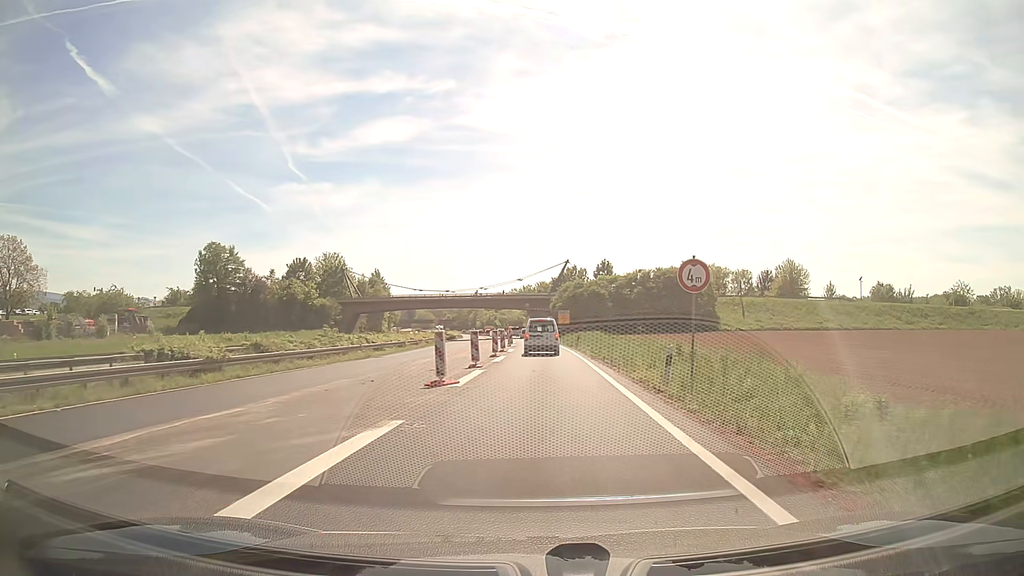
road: trunk_link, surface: asphalt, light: Day
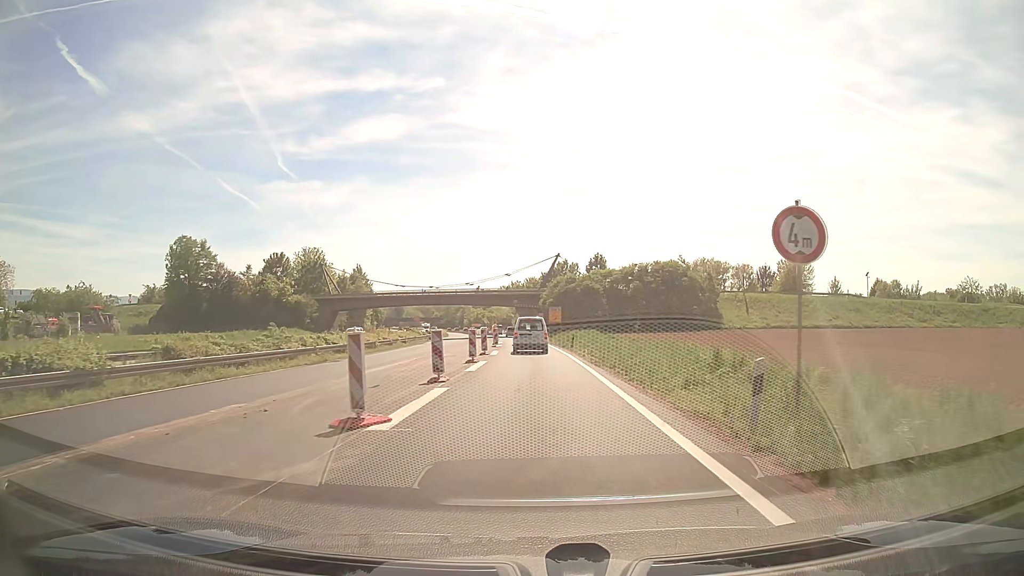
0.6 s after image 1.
(+0.1, +6.9) m; +1°
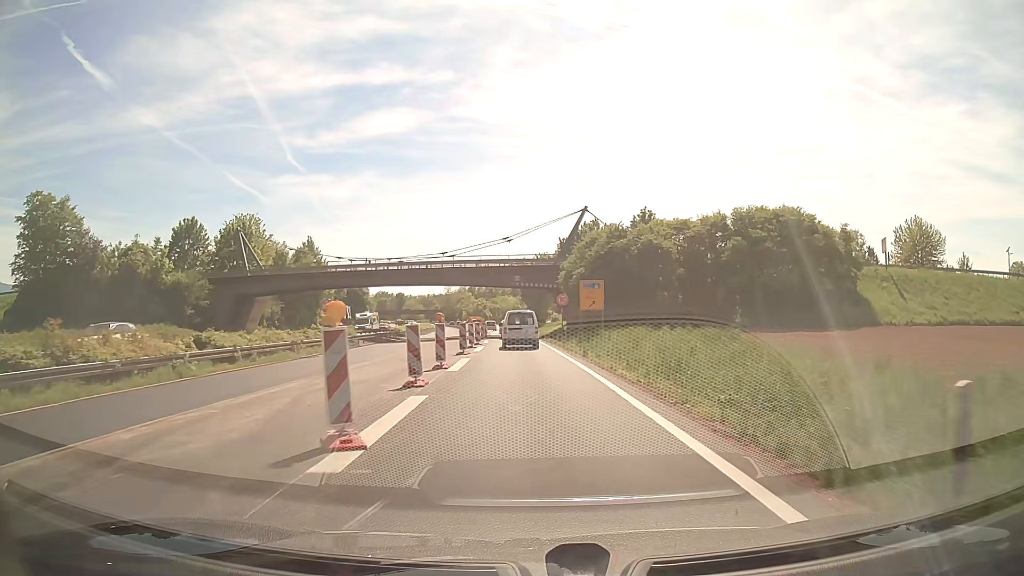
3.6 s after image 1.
(-0.2, +39.0) m; -1°
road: trunk
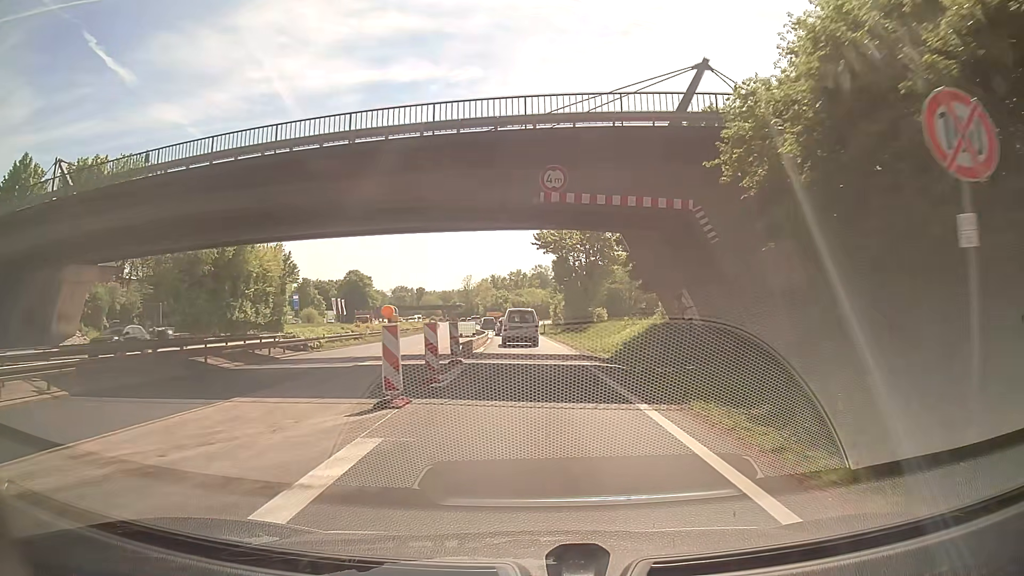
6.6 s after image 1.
(-0.9, +40.4) m; -2°
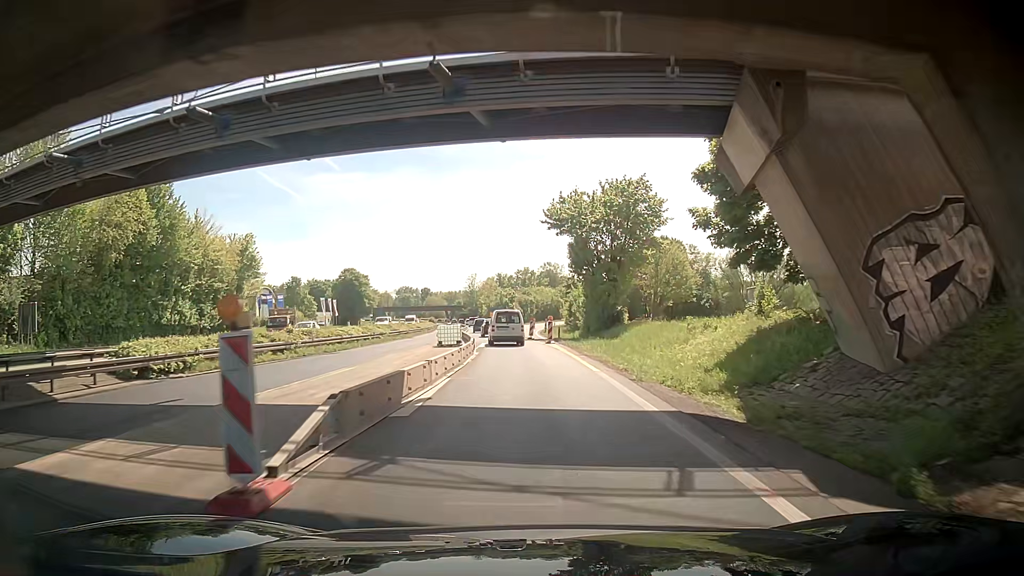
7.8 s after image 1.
(-0.1, +16.0) m; -2°
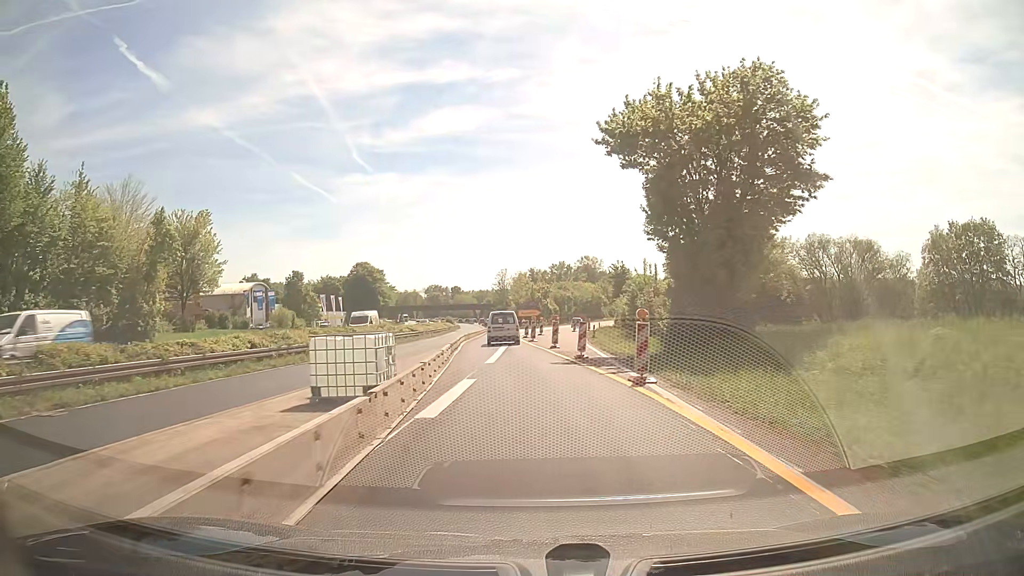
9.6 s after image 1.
(-0.2, +24.3) m; -2°
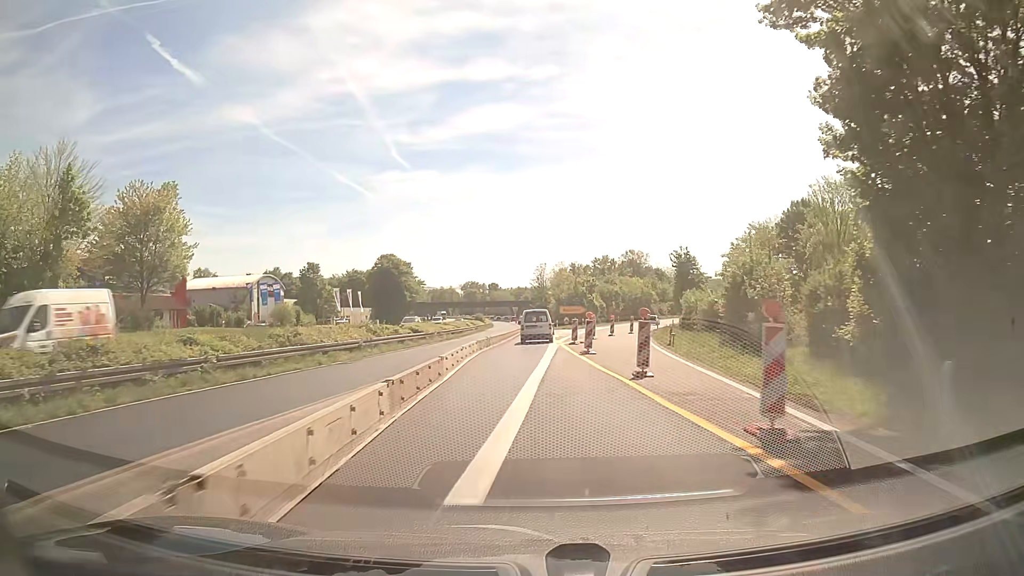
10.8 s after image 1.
(-0.6, +16.4) m; -4°
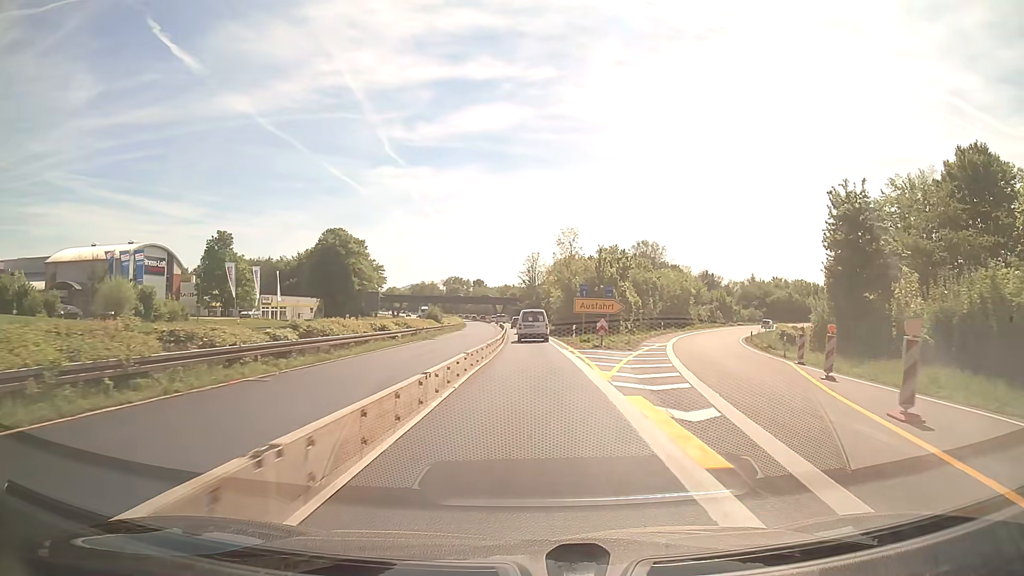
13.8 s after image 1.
(+0.1, +41.4) m; +1°
(0, +10) (0, +20) (0, +30) (0, +40) (0, +50) (-1, +60) (-1, +70) (-1, +80) (-2, +90) (-3, +100) m
